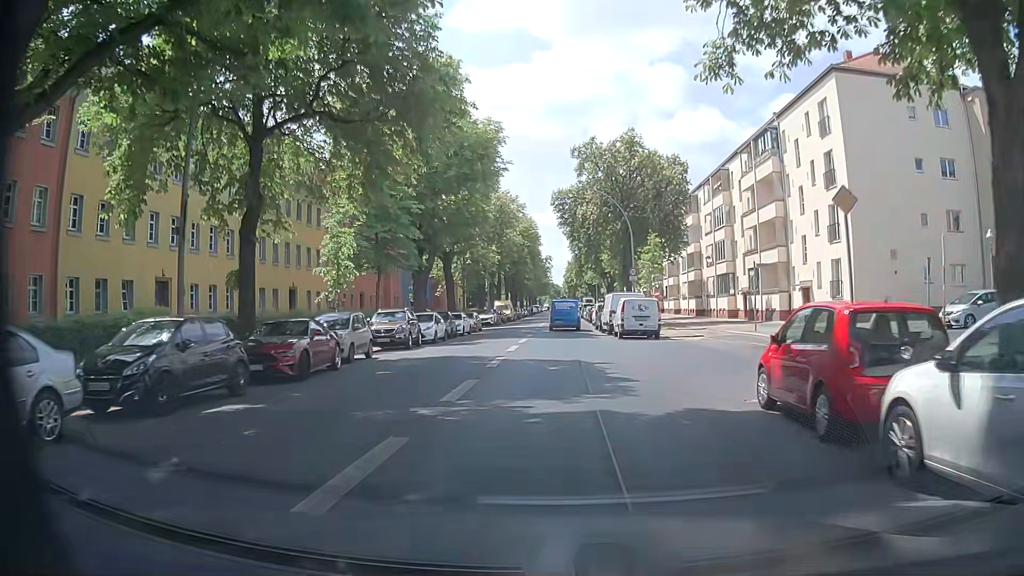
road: secondary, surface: asphalt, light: Day
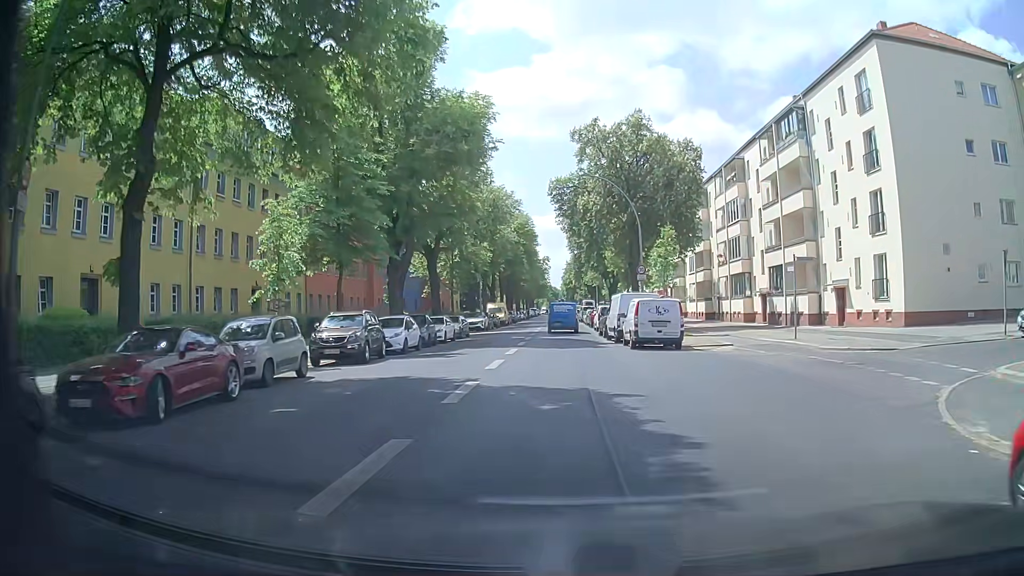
(0.0, +5.9) m; 0°
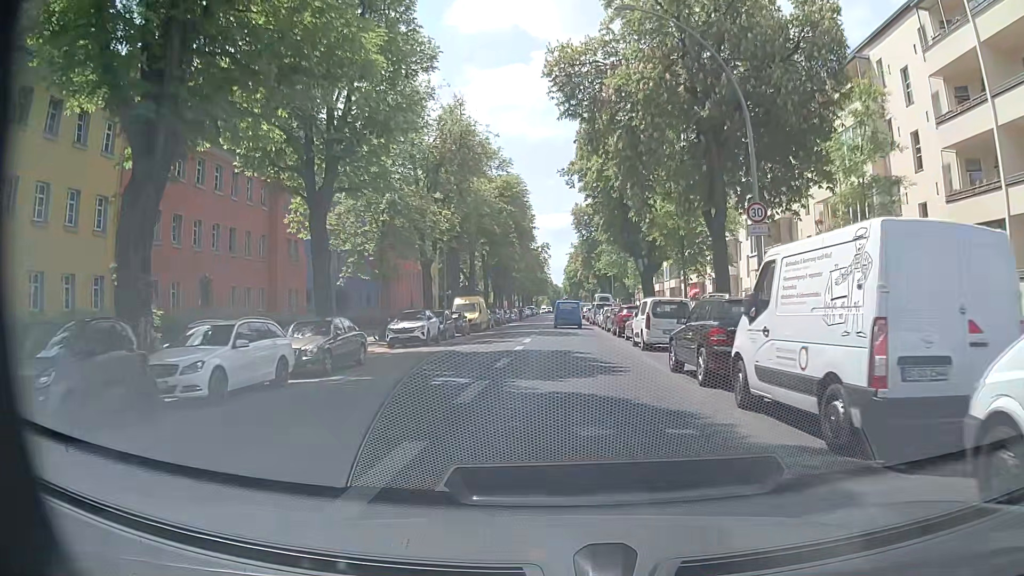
(-0.1, +24.4) m; 0°
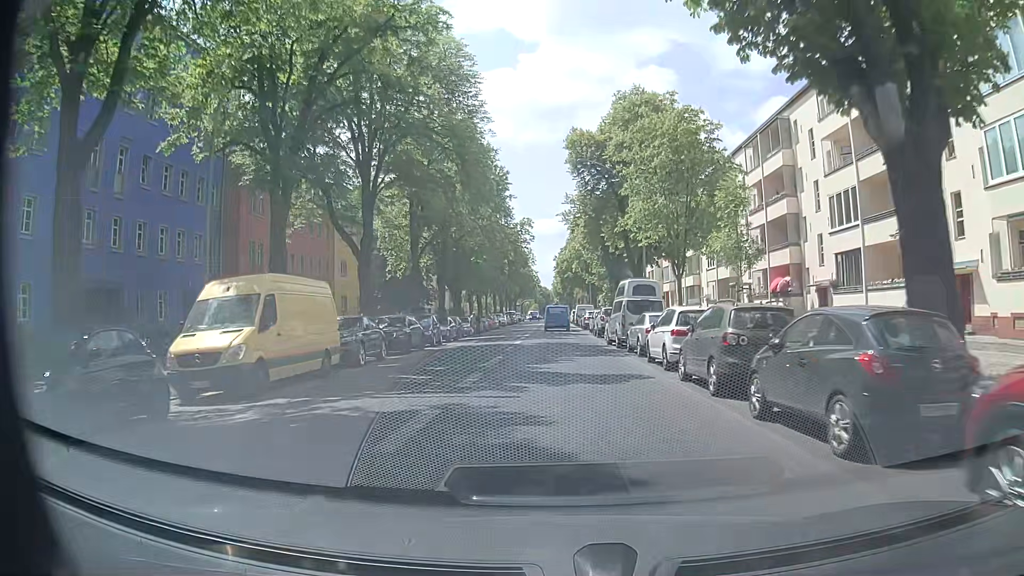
(+0.2, +33.8) m; +1°
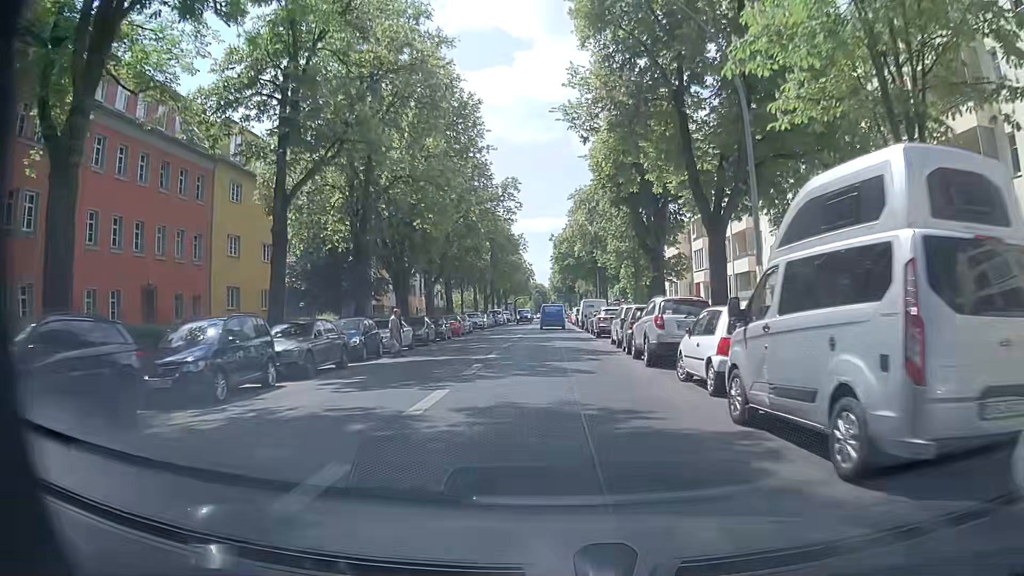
(-0.2, +21.8) m; 0°
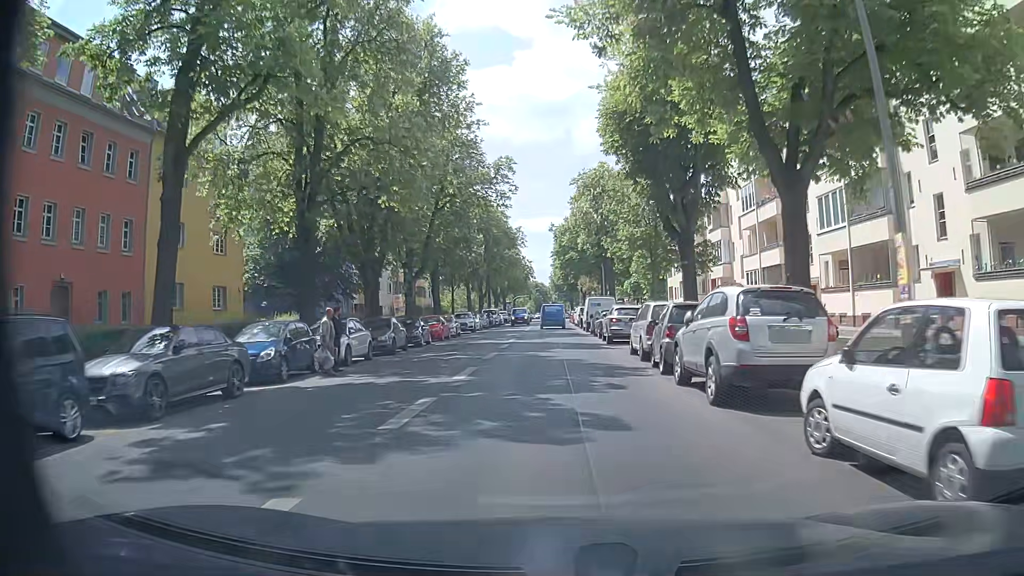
(0.0, +7.1) m; 0°
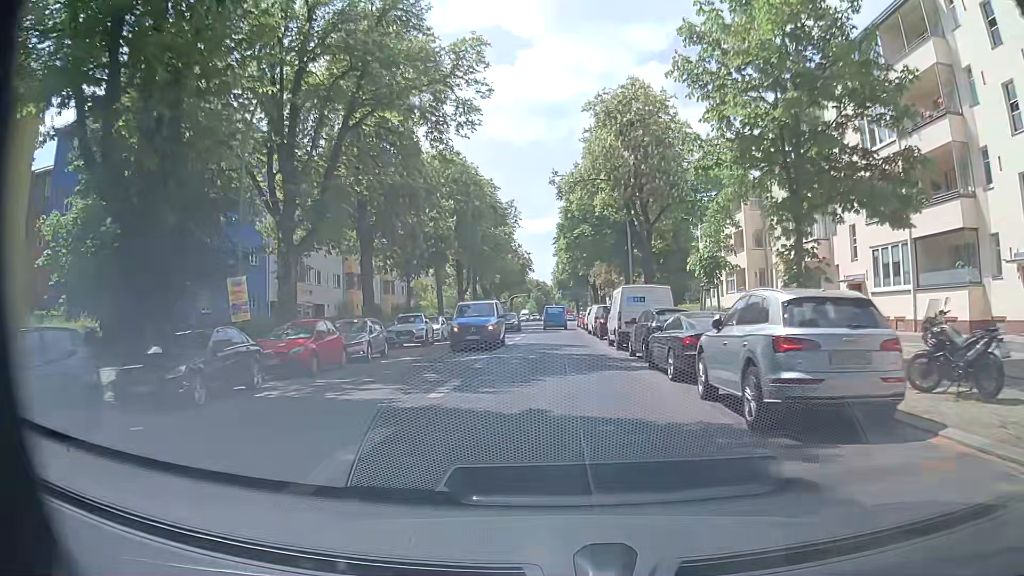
(-0.3, +20.8) m; -2°
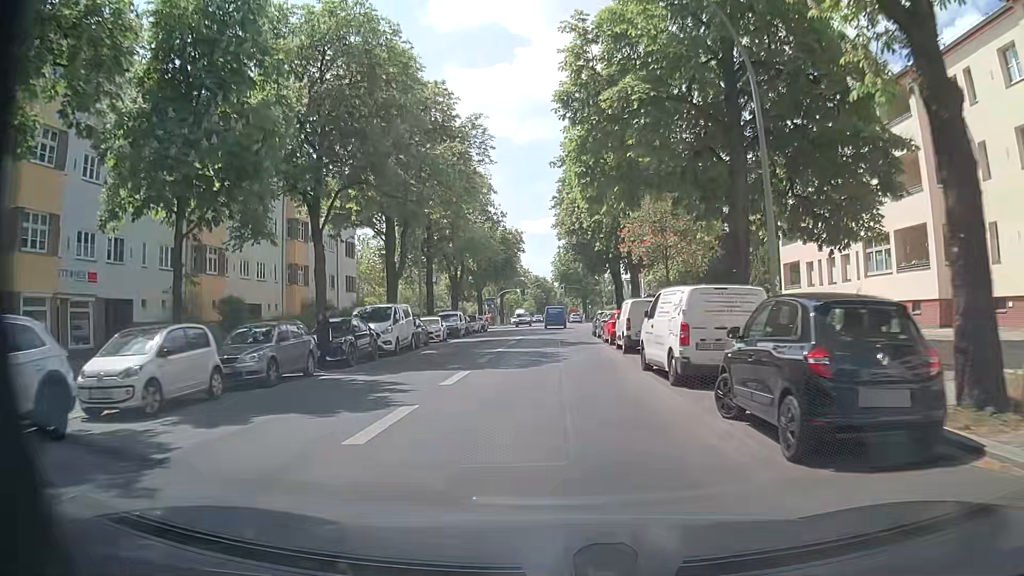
(+0.7, +28.2) m; +1°
(0, +10) (0, +20) (0, +30) (0, +40) (0, +50) (0, +60) (0, +70) (0, +80) (0, +90) (0, +100) m
